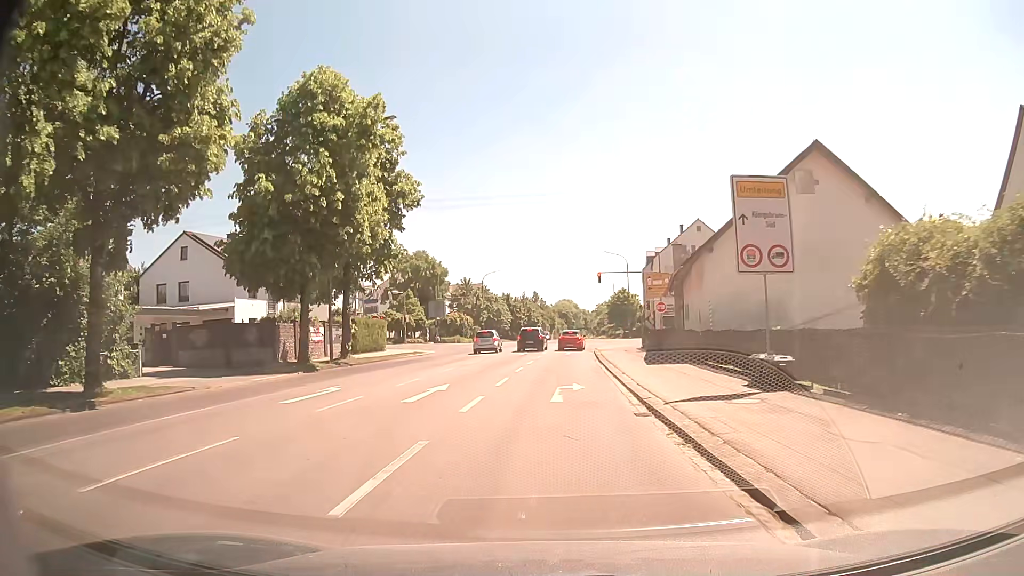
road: tertiary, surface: asphalt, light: Day
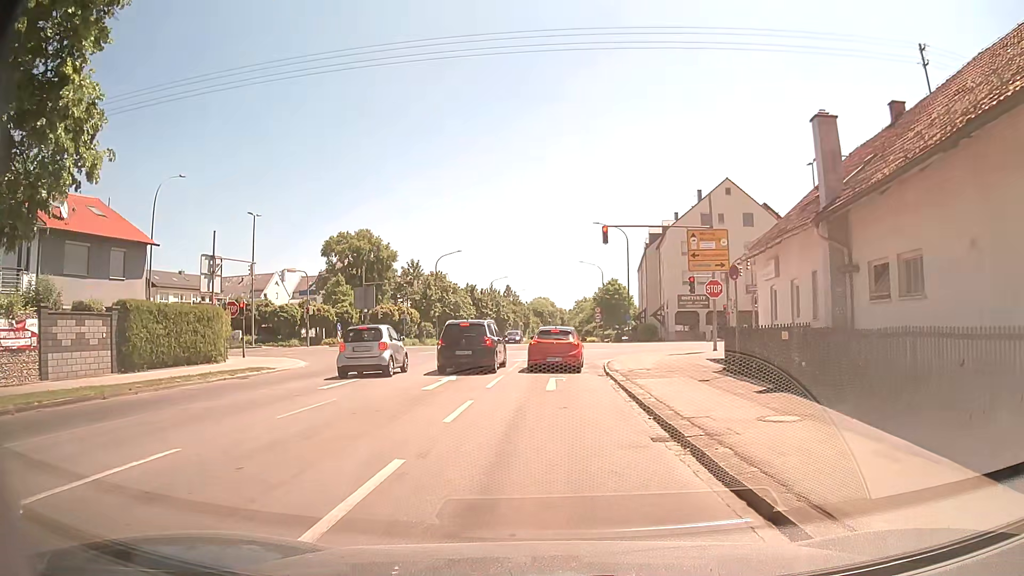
(+0.7, +24.9) m; +2°
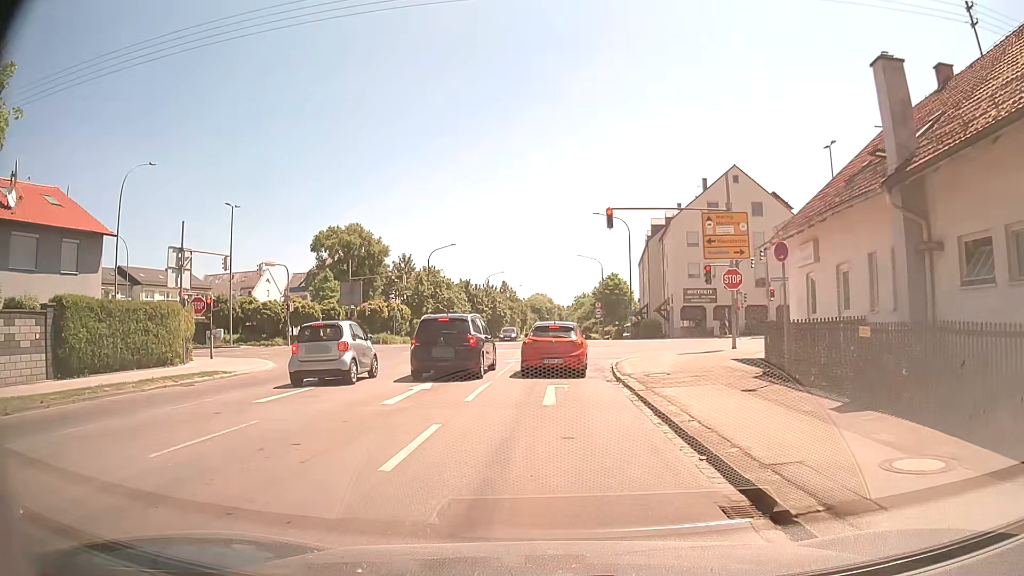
(0.0, +3.6) m; +1°
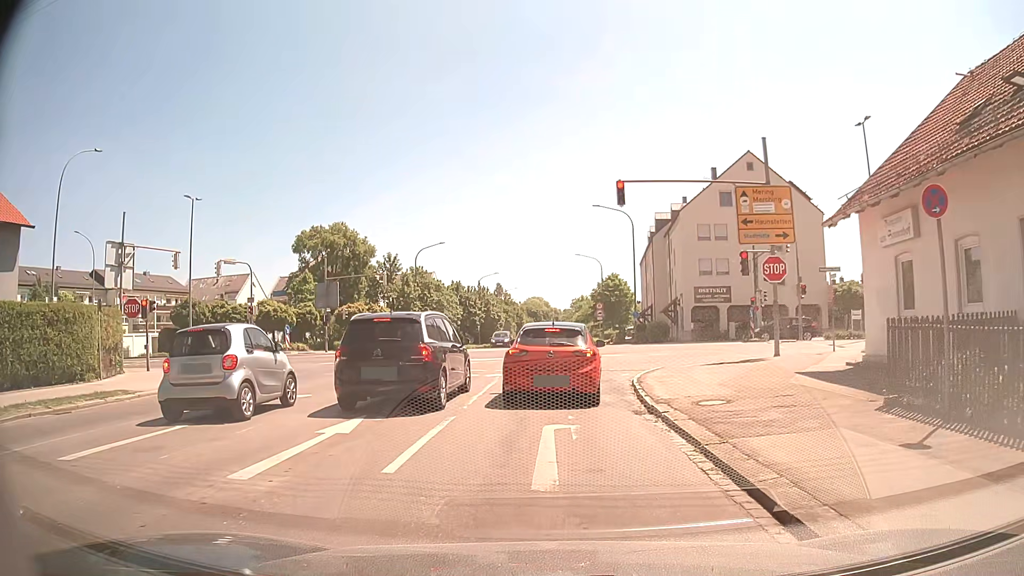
(0.0, +5.8) m; 0°
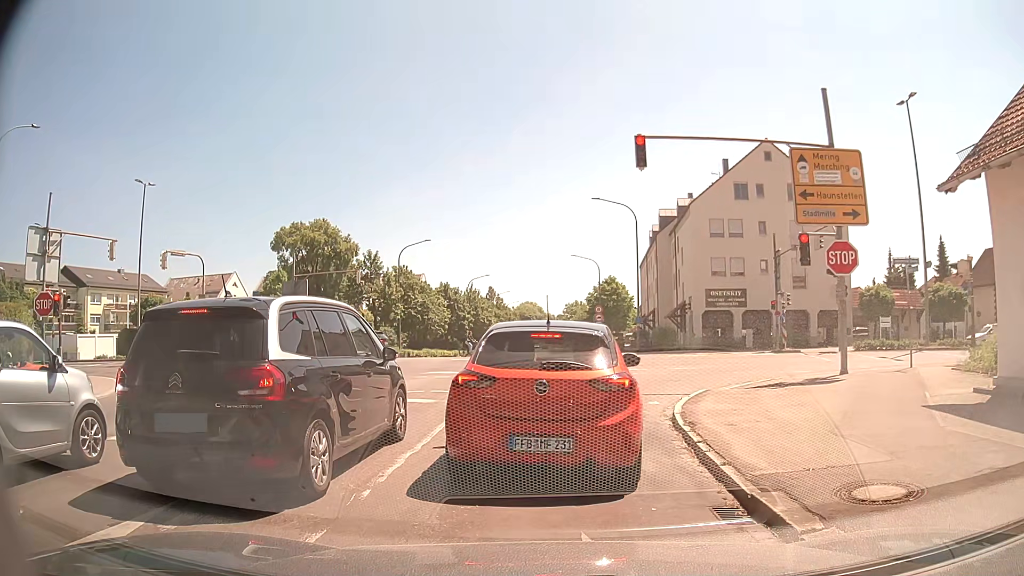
(+0.1, +5.7) m; +3°
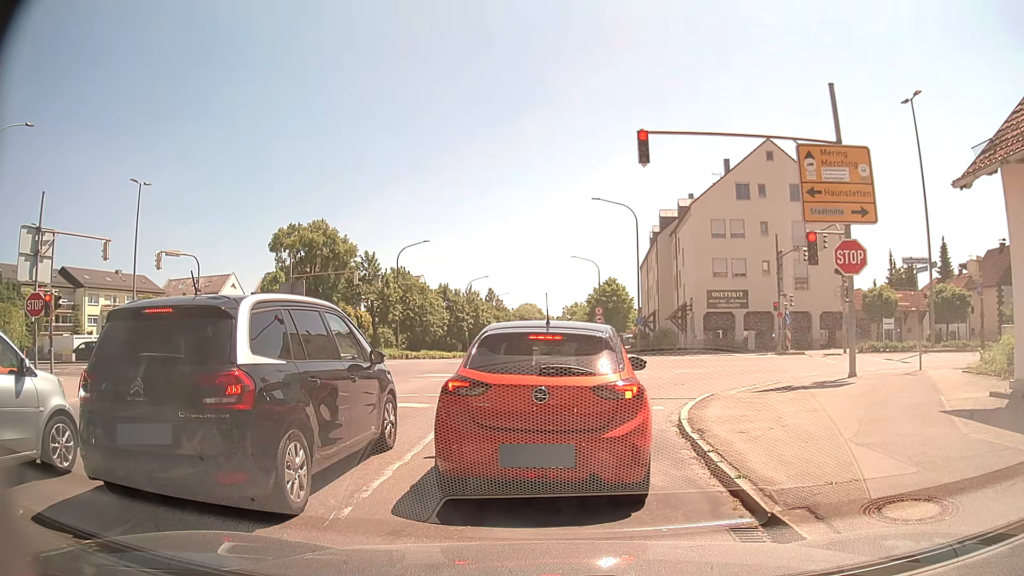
(0.0, +0.6) m; 0°
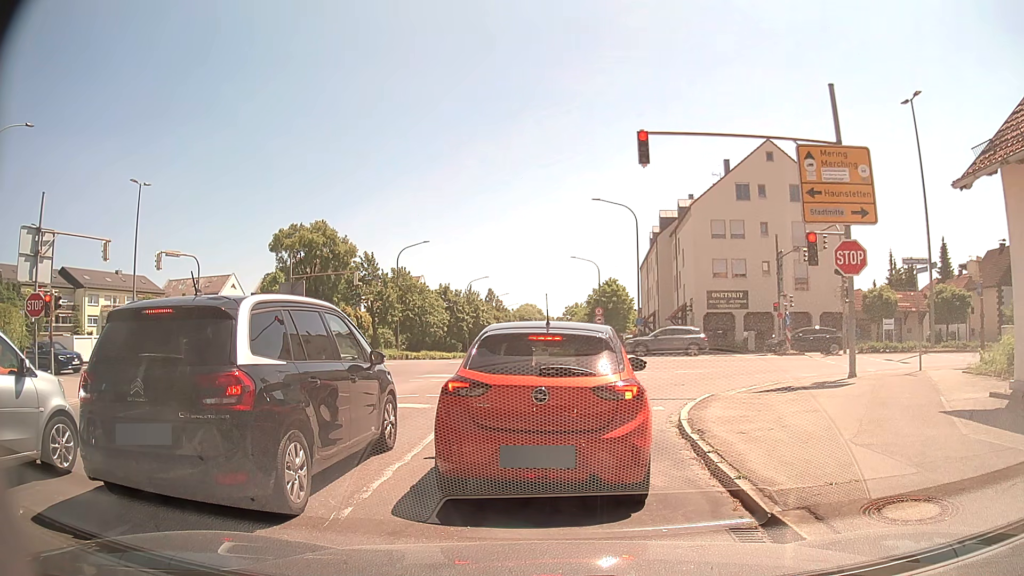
(0.0, +0.1) m; 0°
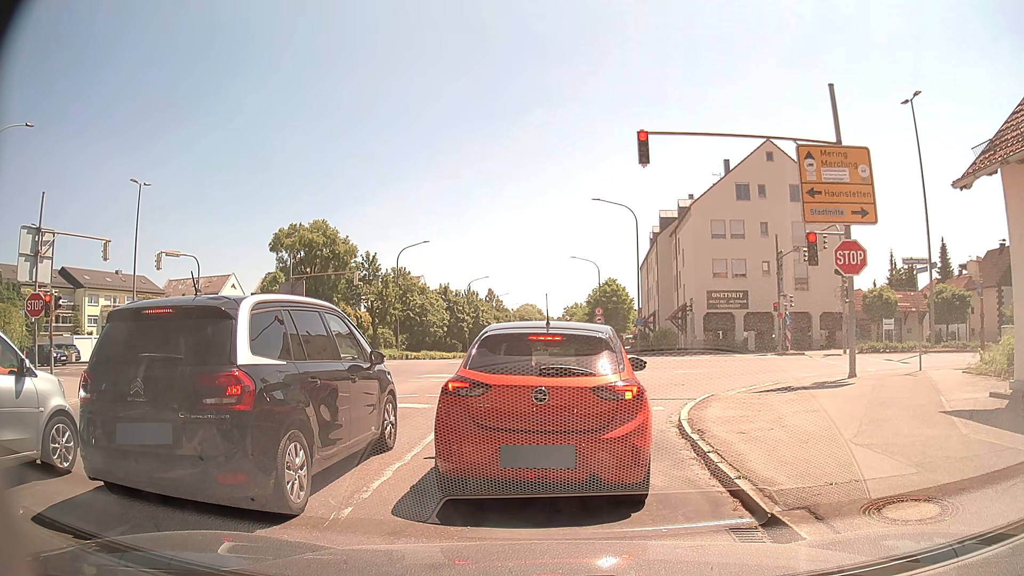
(0.0, 0.0) m; 0°
(0, +10) (+3, +19) (+11, +24) (+21, +24) (+31, +23) (+41, +23) (+51, +22) (+61, +22) (+71, +21) (+81, +21) m
